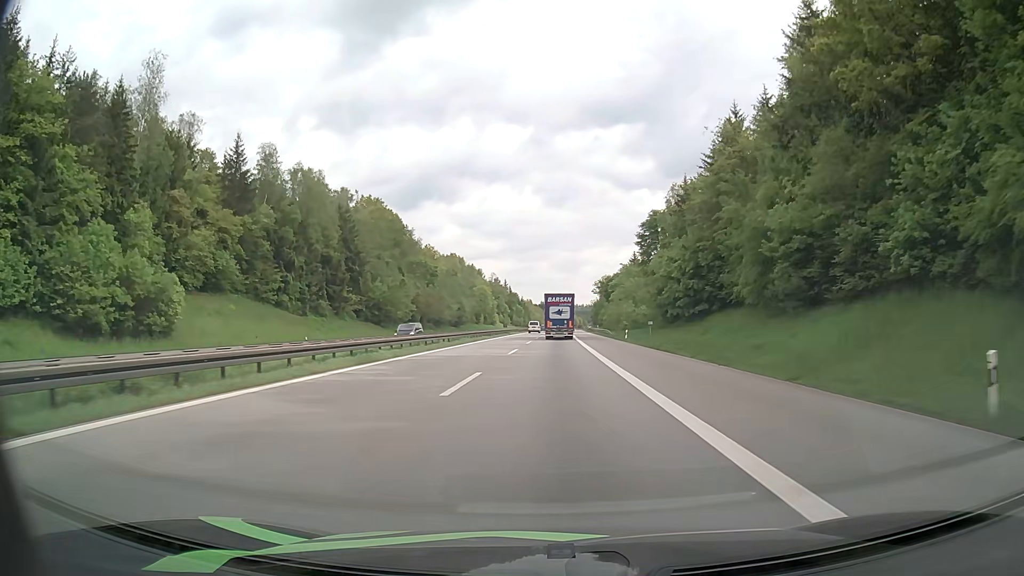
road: motorway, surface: asphalt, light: Day
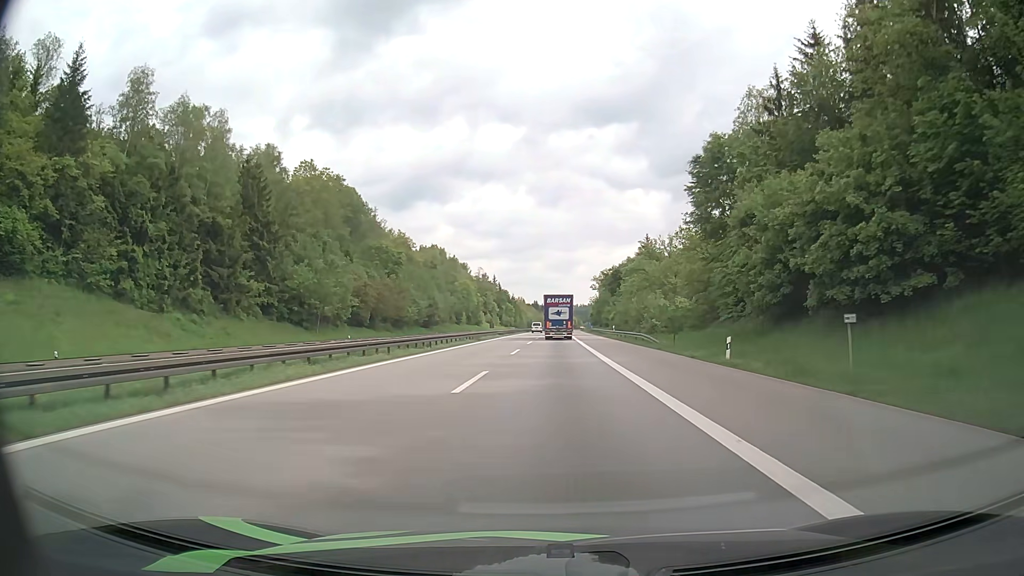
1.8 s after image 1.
(+0.2, +34.8) m; +1°
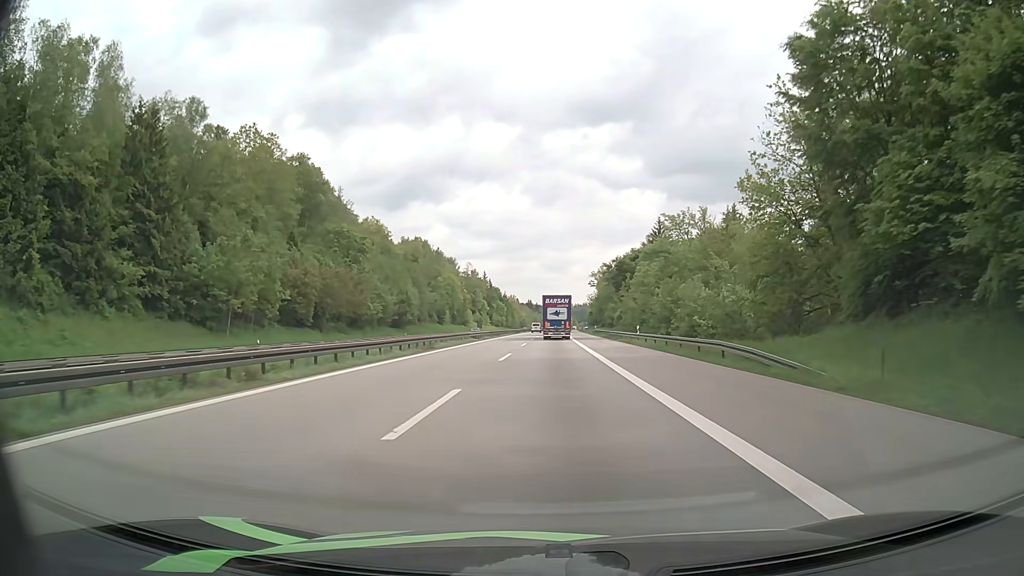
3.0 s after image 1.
(+0.1, +23.3) m; 0°
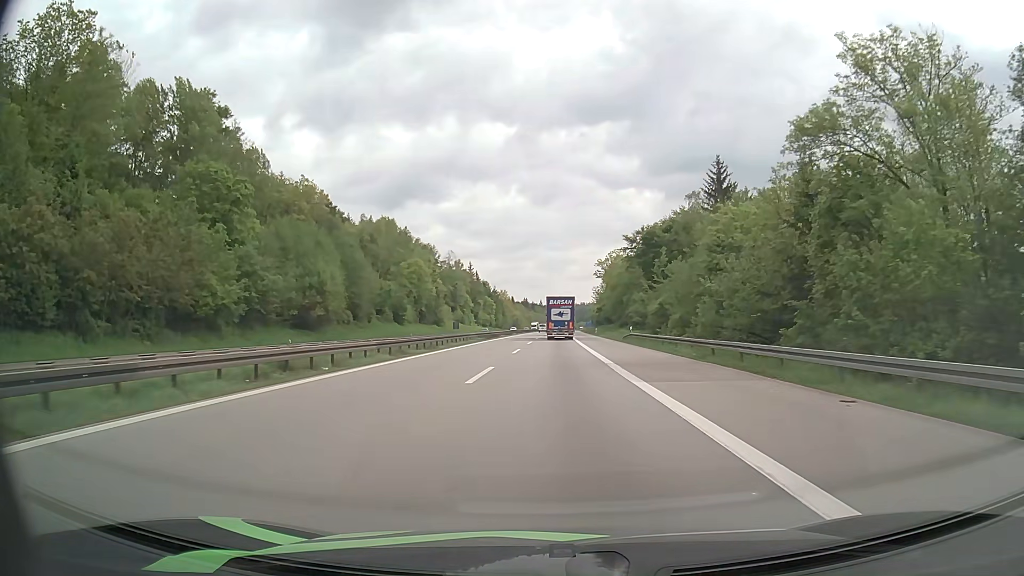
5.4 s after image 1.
(+0.3, +46.7) m; 0°
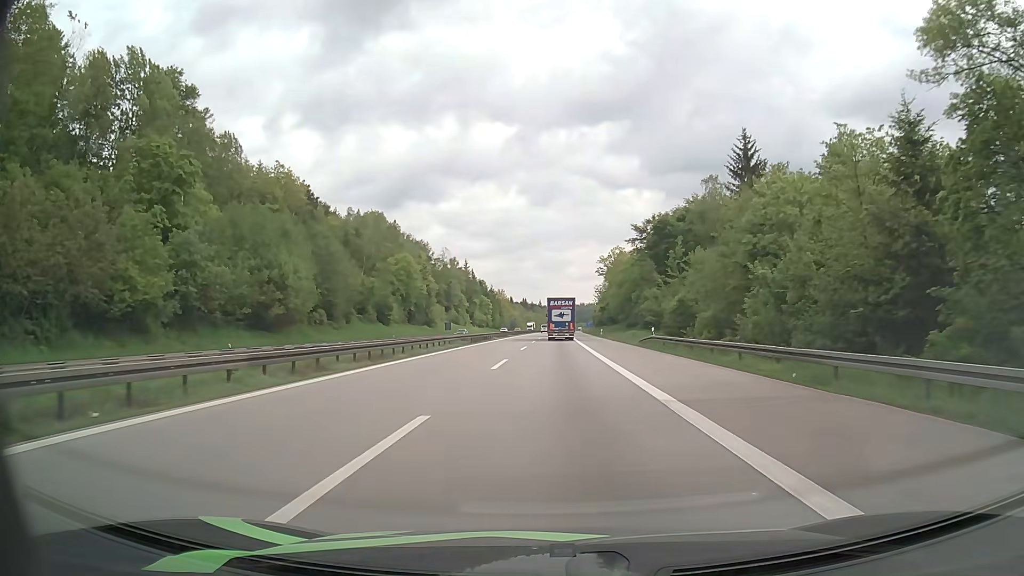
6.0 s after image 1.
(0.0, +11.7) m; 0°
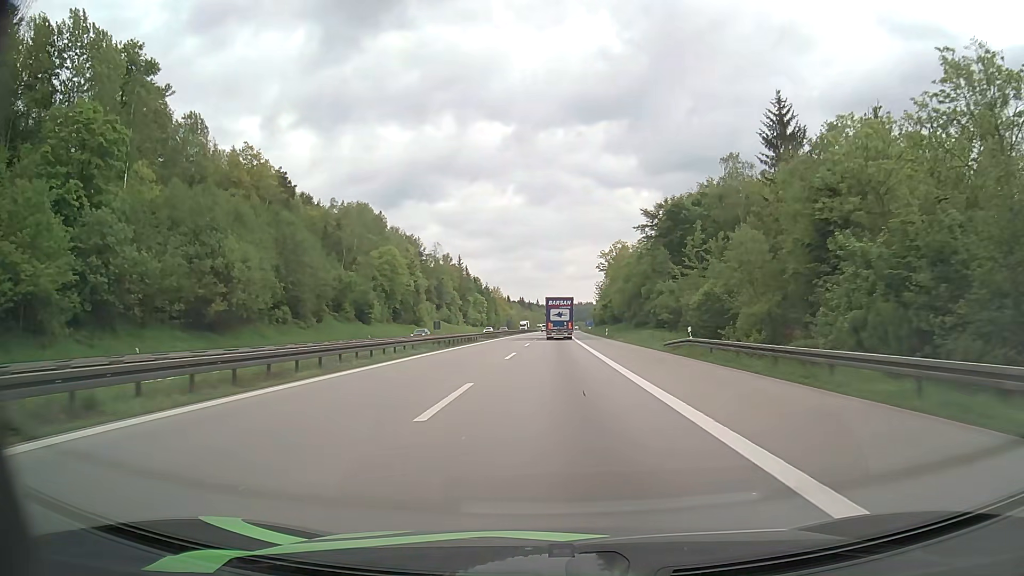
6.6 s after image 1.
(0.0, +11.8) m; 0°
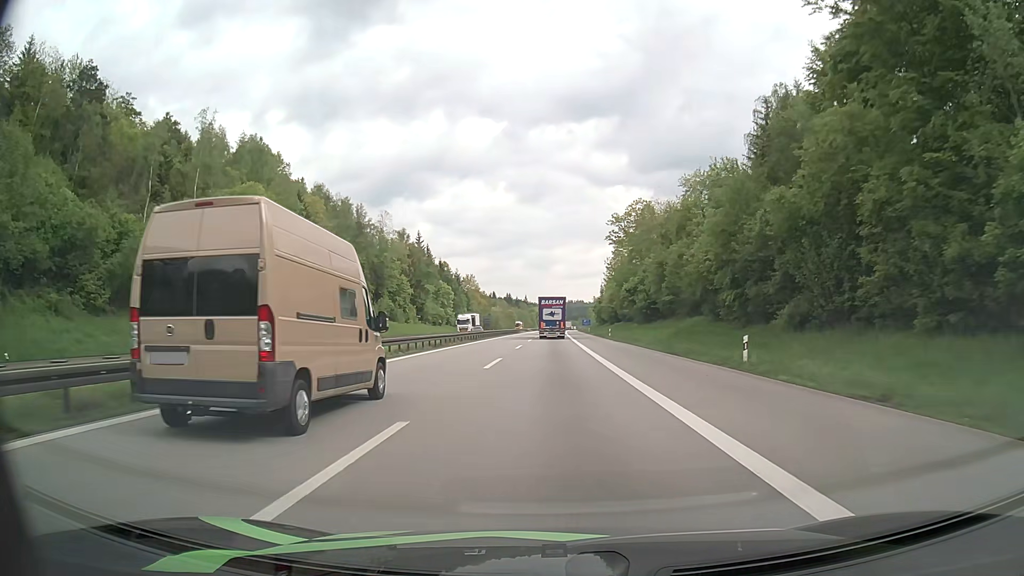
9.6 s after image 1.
(+0.5, +60.3) m; +1°
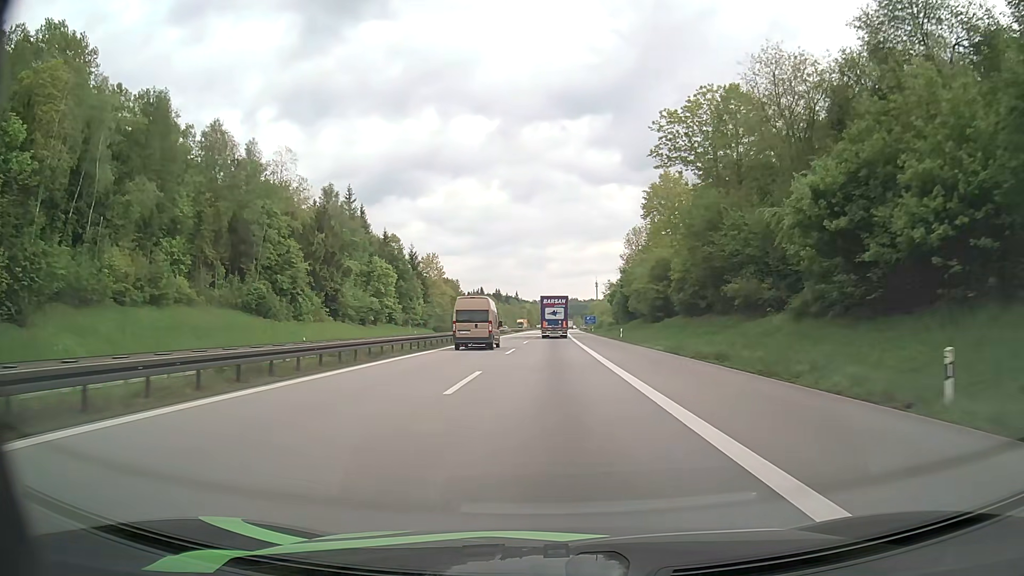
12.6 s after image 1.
(+0.2, +61.9) m; +1°
(0, +10) (0, +20) (0, +30) (0, +40) (0, +50) (0, +60) (+1, +70) (+1, +80) (+1, +90) (+1, +100) m
